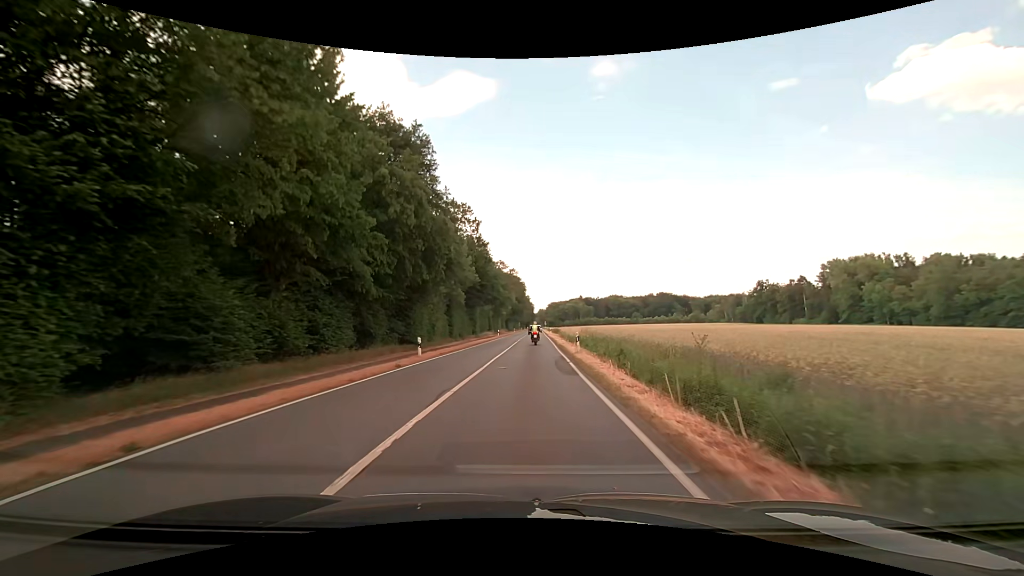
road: primary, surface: asphalt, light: Day
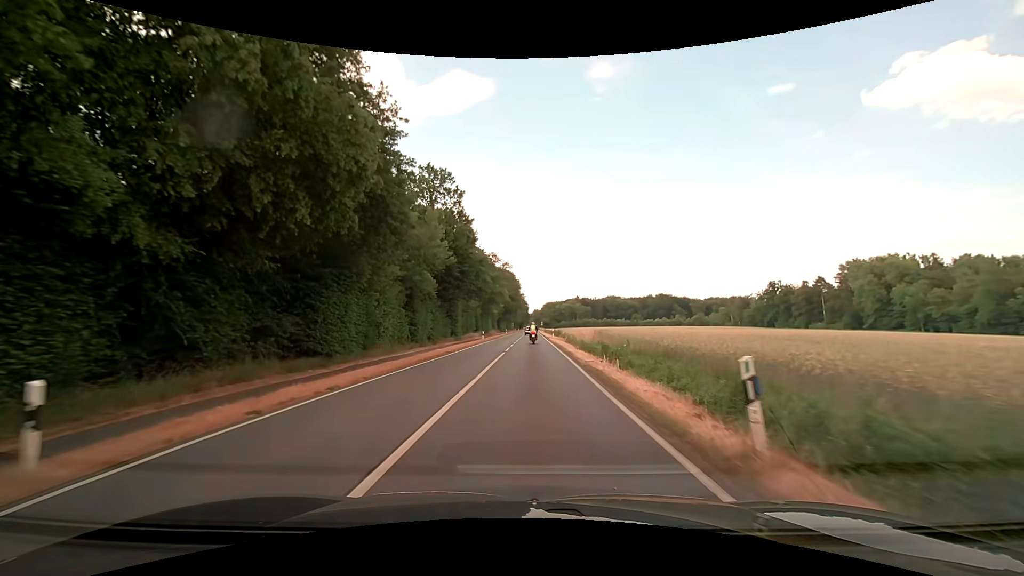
(0.0, +18.3) m; 0°
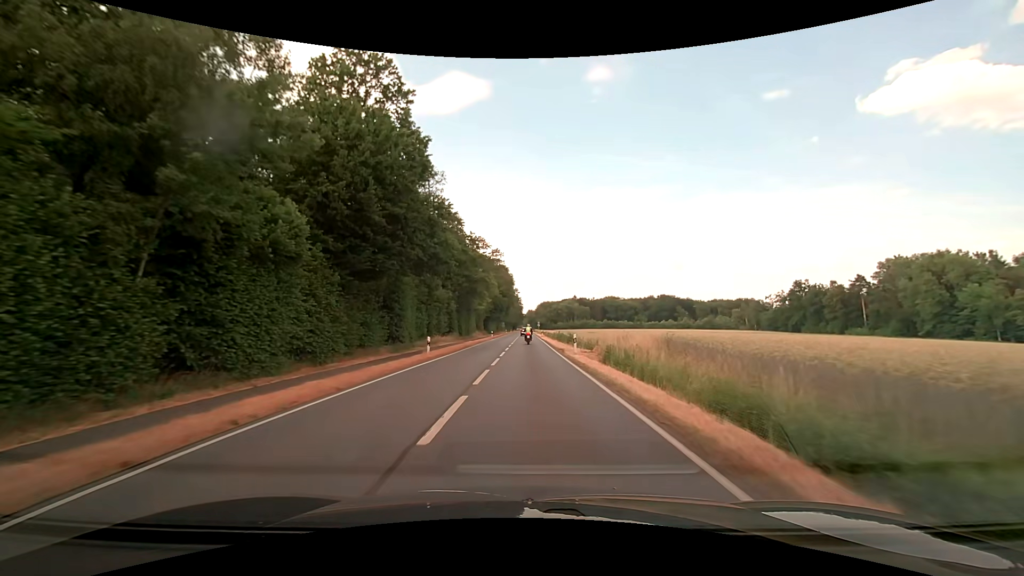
(+0.2, +28.2) m; +1°
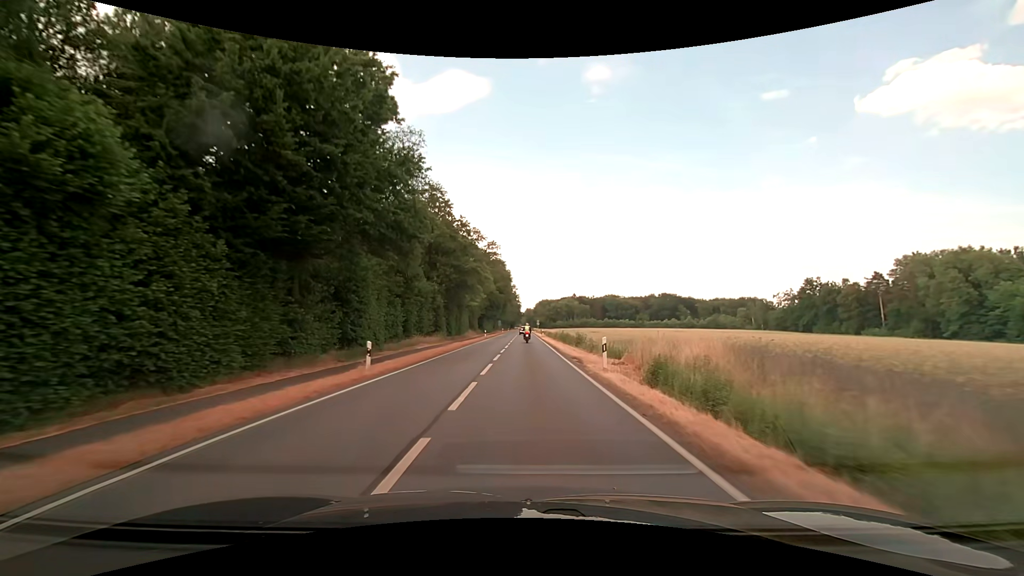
(0.0, +9.8) m; 0°
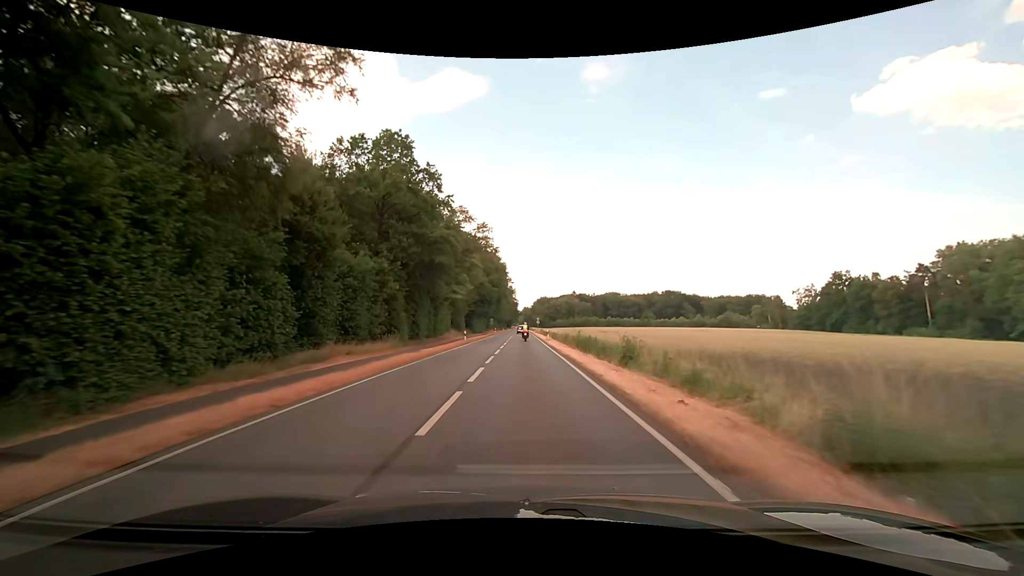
(0.0, +20.1) m; 0°
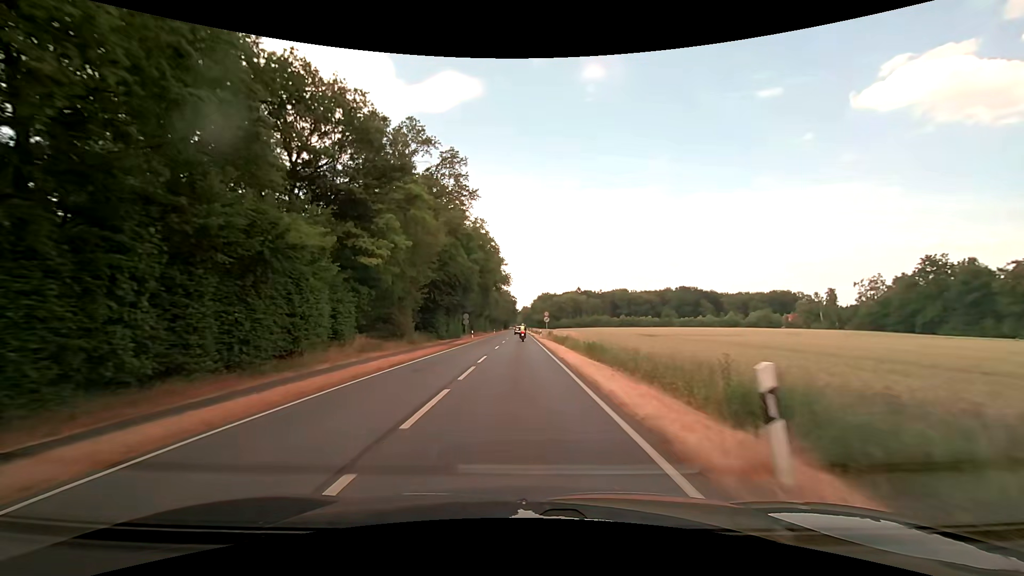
(+0.2, +41.4) m; 0°
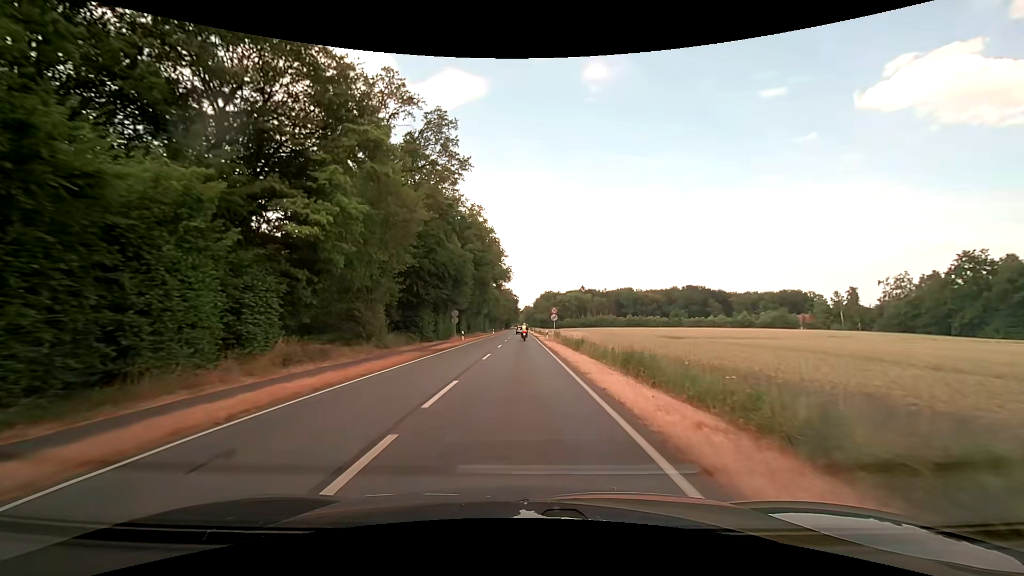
(0.0, +10.5) m; 0°
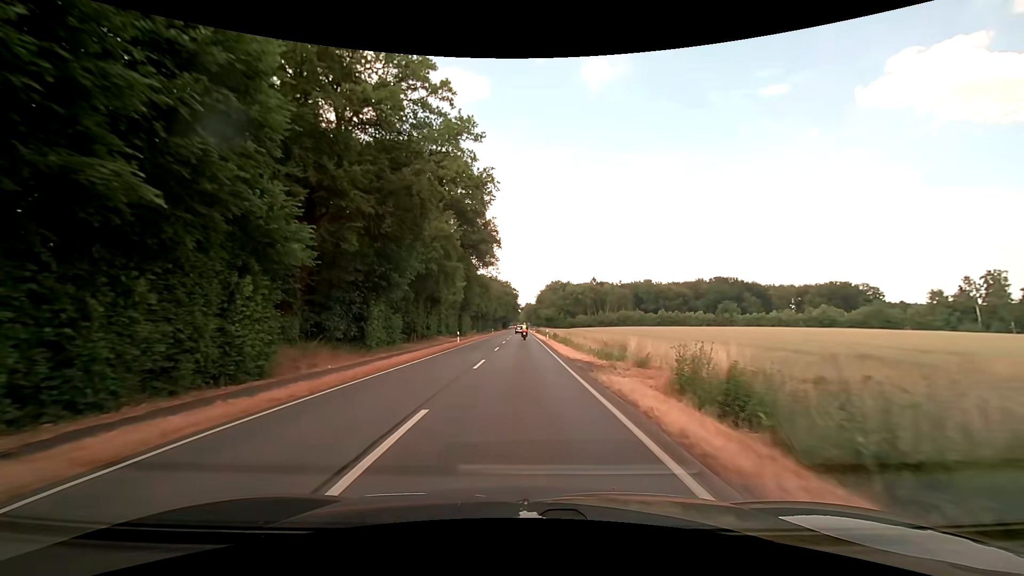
(0.0, +53.0) m; 0°
(0, +10) (0, +20) (0, +30) (0, +40) (0, +50) (0, +60) (0, +70) (-1, +80) (-1, +90) (-1, +100) m
